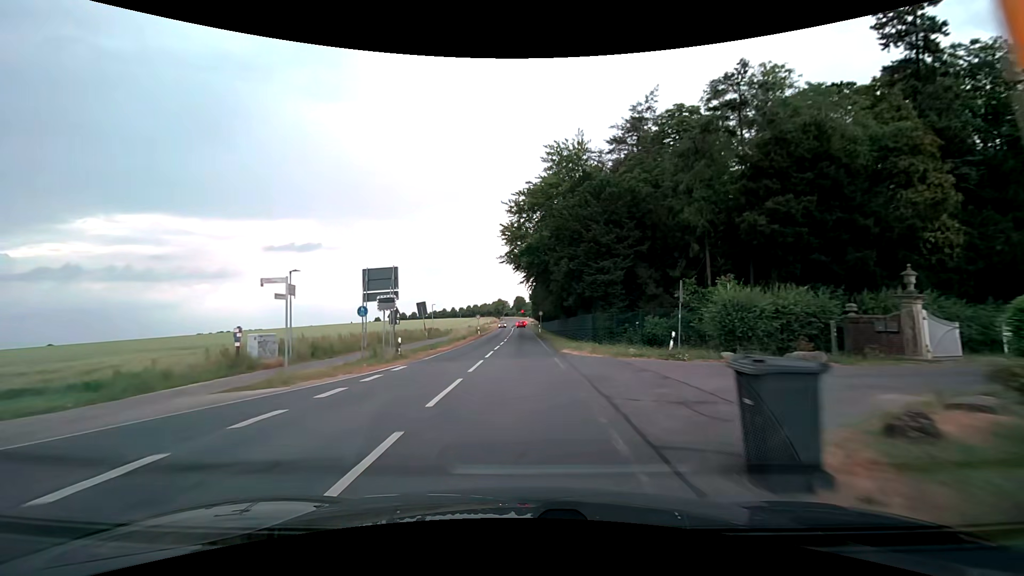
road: secondary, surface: asphalt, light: Day
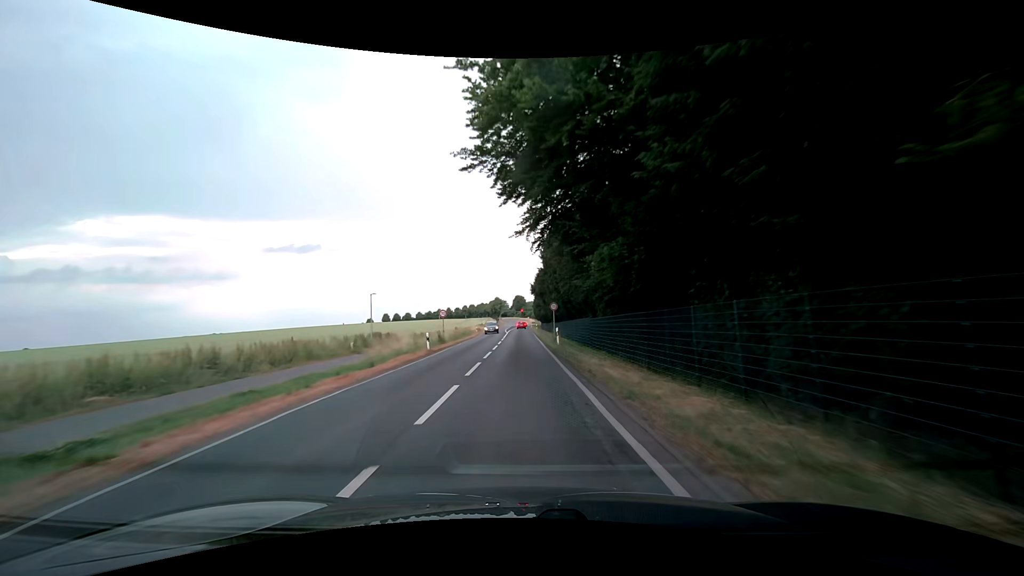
(0.0, +31.0) m; 0°
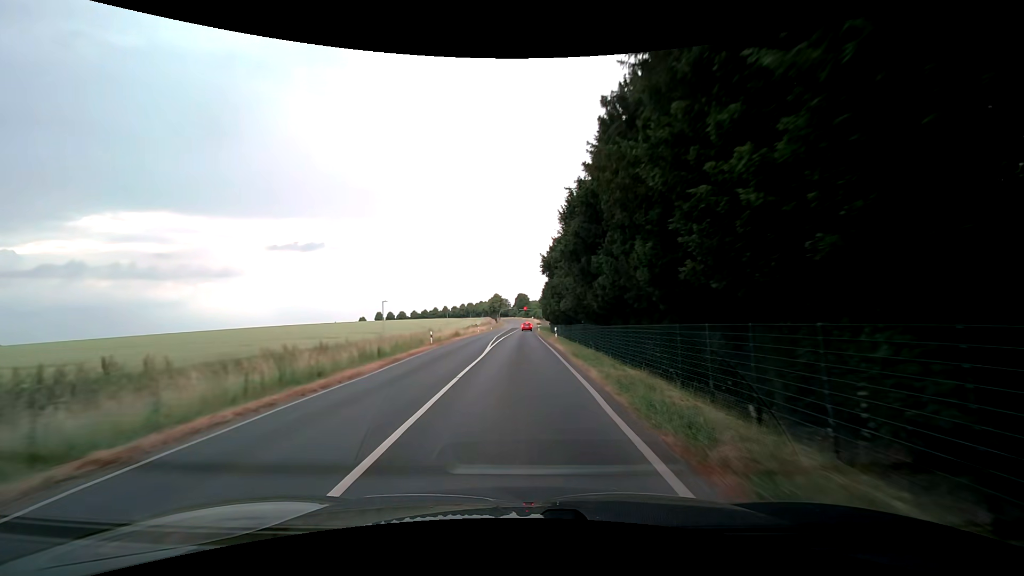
(-0.4, +39.6) m; -1°
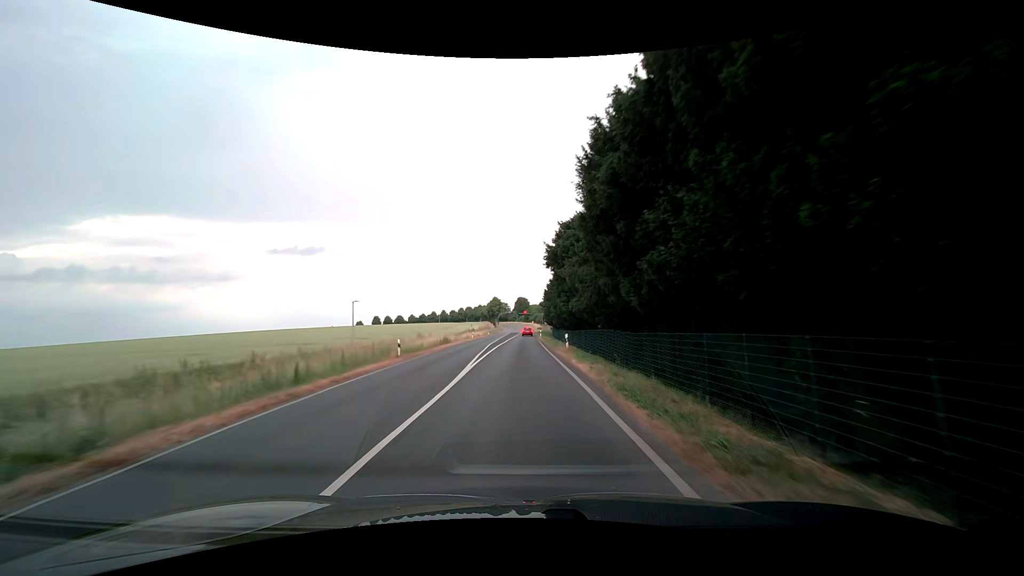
(0.0, +9.5) m; -1°
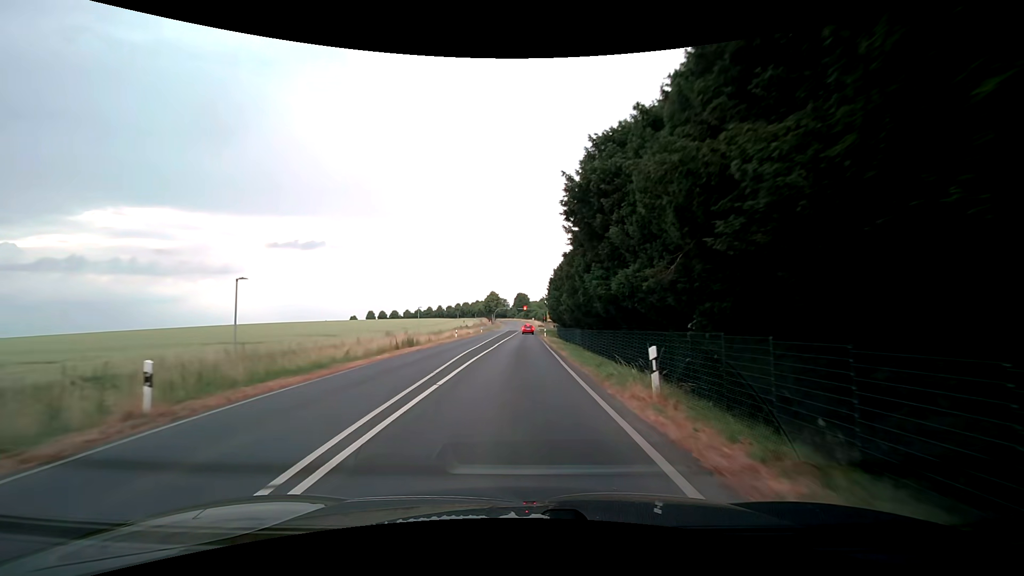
(+0.2, +18.2) m; +1°
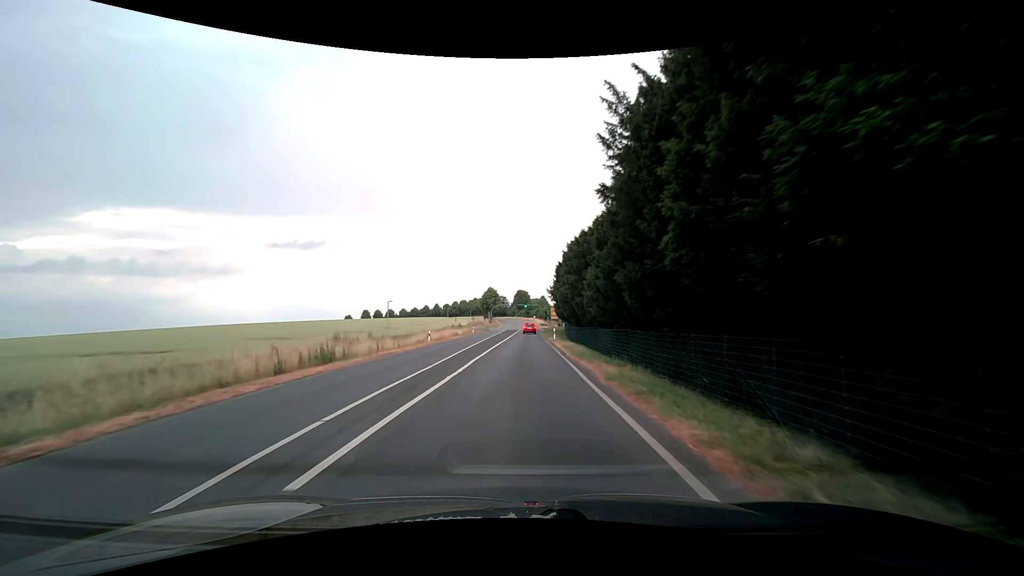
(0.0, +17.0) m; 0°
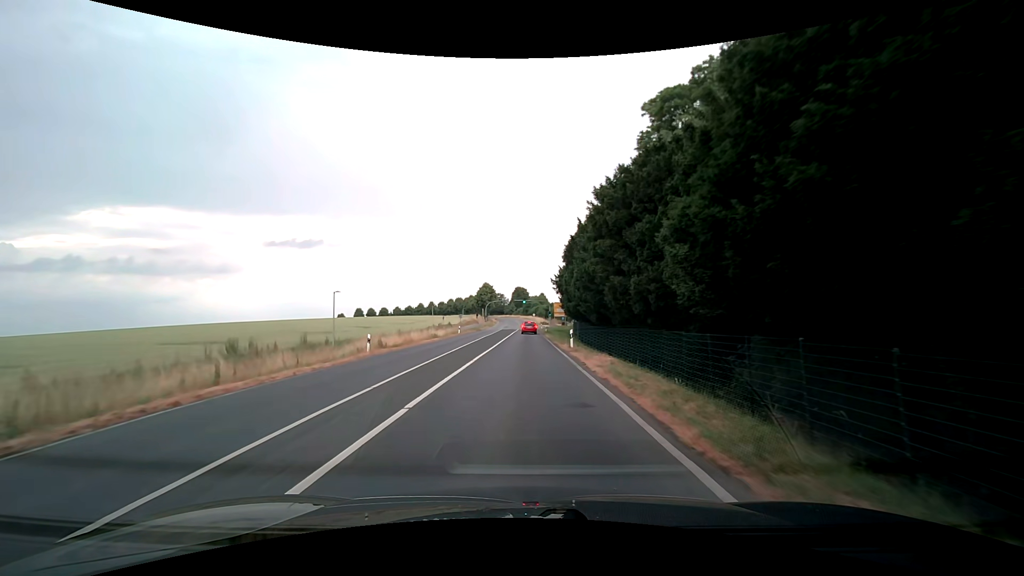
(0.0, +16.1) m; +1°
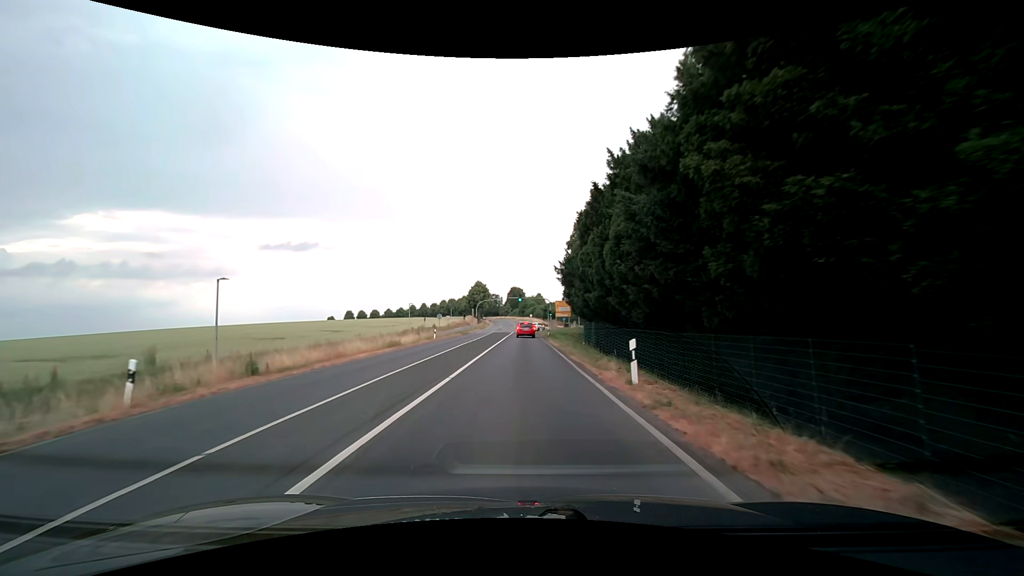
(0.0, +15.4) m; 0°
(0, +10) (0, +20) (0, +30) (0, +40) (0, +50) (0, +60) (0, +70) (0, +80) (0, +90) (0, +100) m
